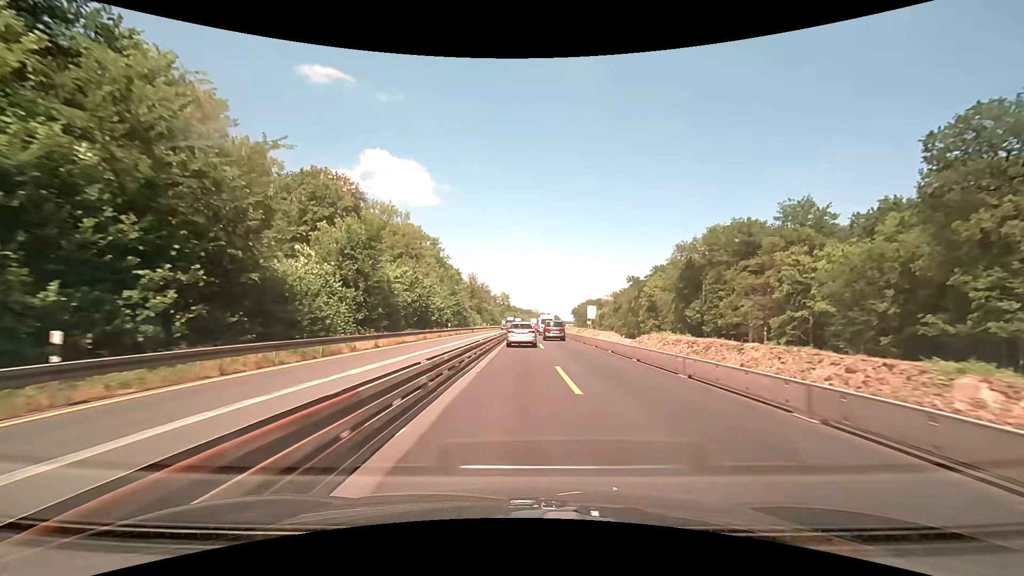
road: motorway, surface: concrete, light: Day
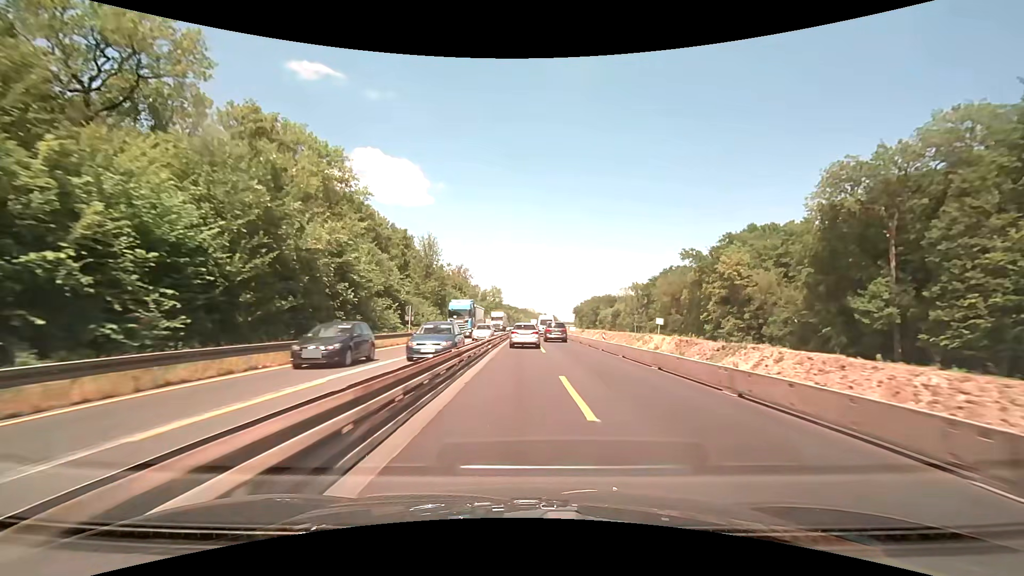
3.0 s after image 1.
(+0.2, +57.6) m; 0°
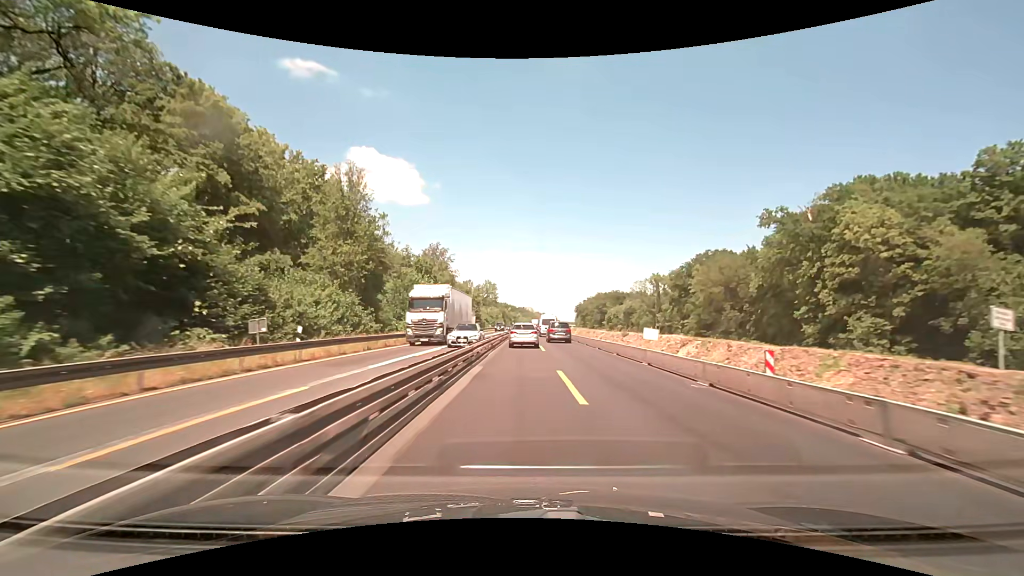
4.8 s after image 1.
(+0.1, +34.5) m; 0°
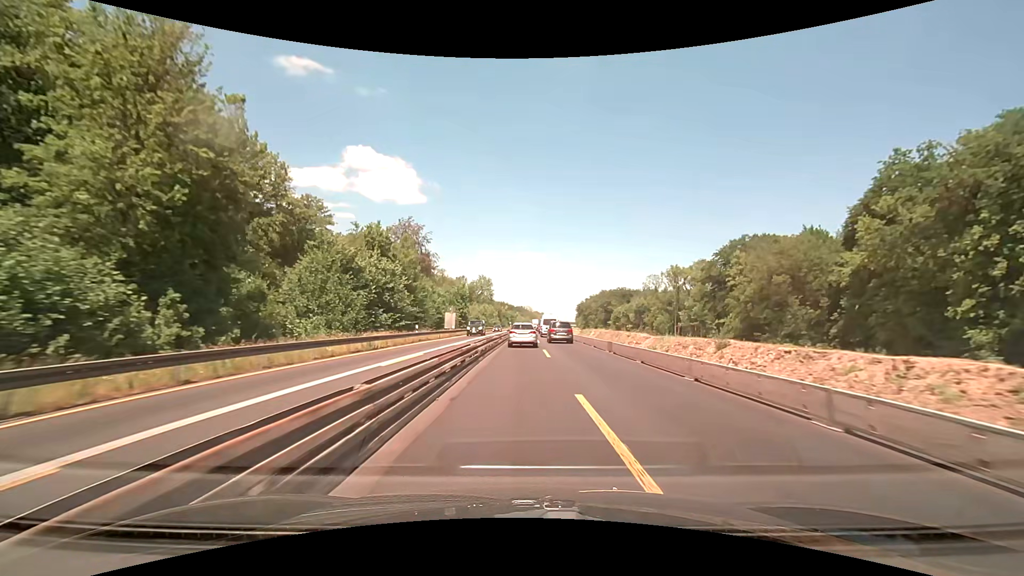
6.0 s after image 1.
(0.0, +23.0) m; 0°
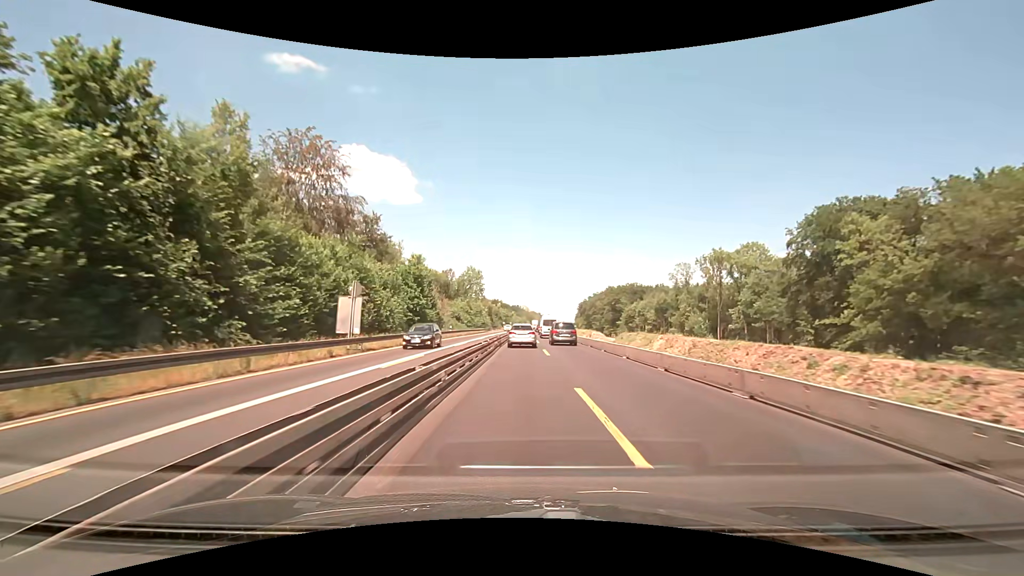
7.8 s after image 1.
(+0.1, +34.6) m; +1°
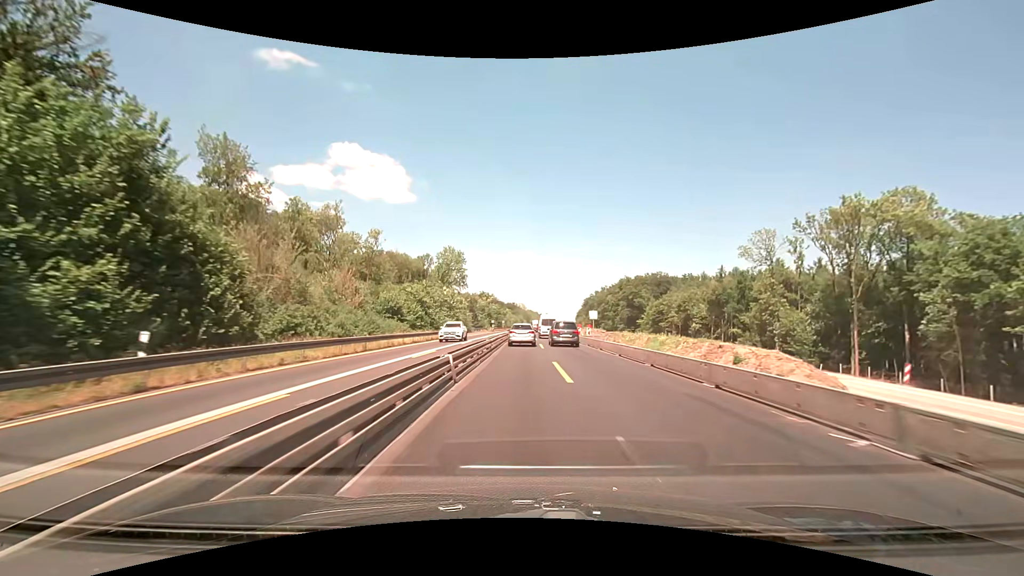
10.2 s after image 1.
(+0.1, +46.7) m; 0°
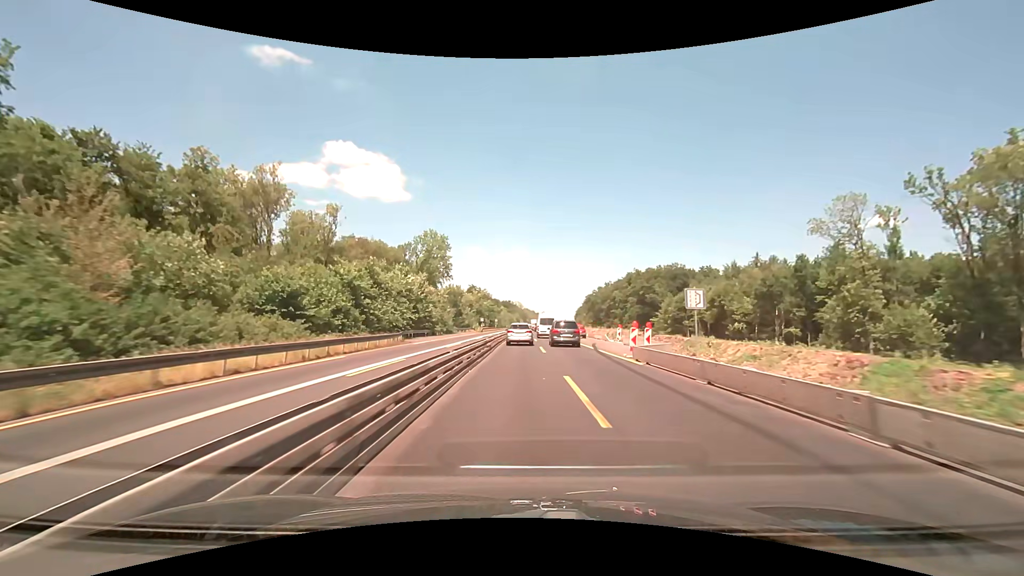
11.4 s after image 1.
(+0.1, +23.7) m; 0°
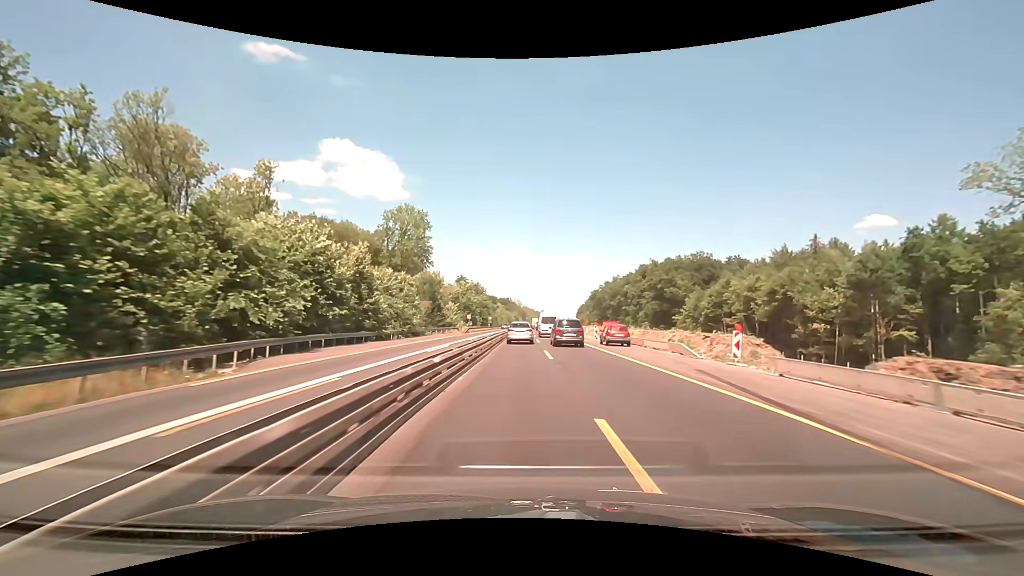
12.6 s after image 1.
(0.0, +24.0) m; 0°
(0, +10) (0, +20) (0, +30) (0, +40) (0, +50) (0, +60) (+1, +70) (+1, +80) (+1, +90) (+1, +100) m
